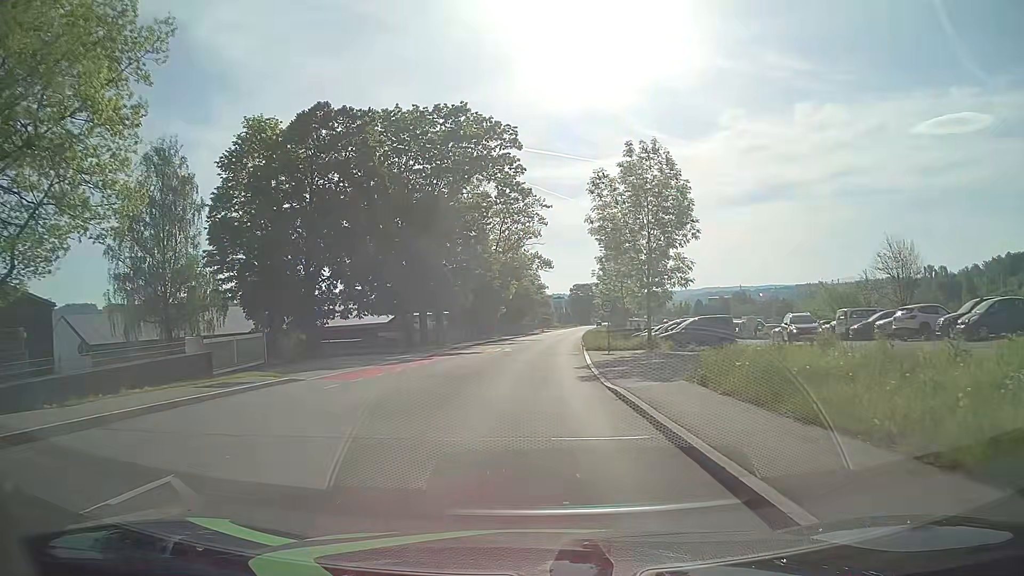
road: tertiary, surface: asphalt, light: Day
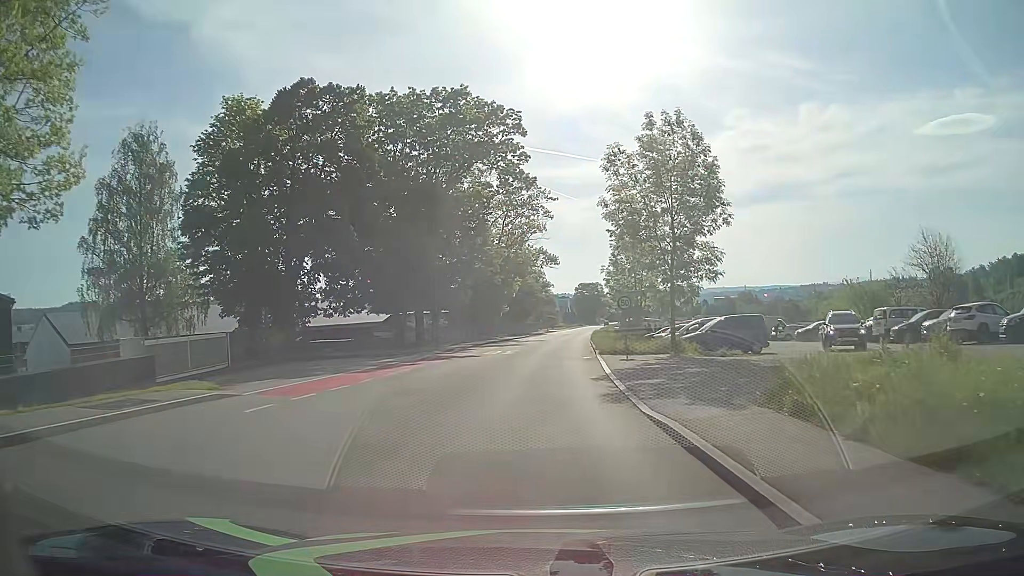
(0.0, +4.5) m; -1°
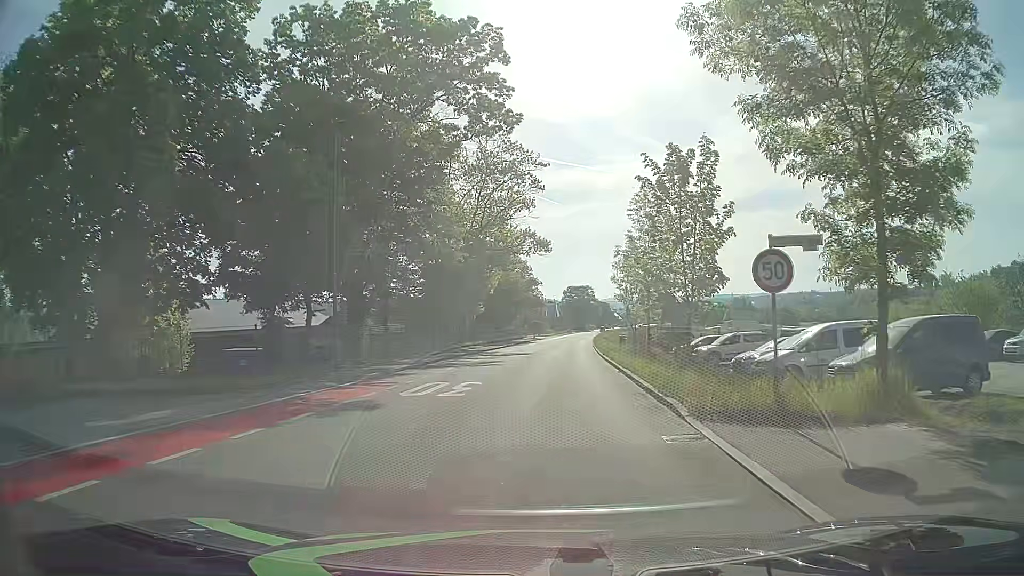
(+0.2, +17.8) m; +1°
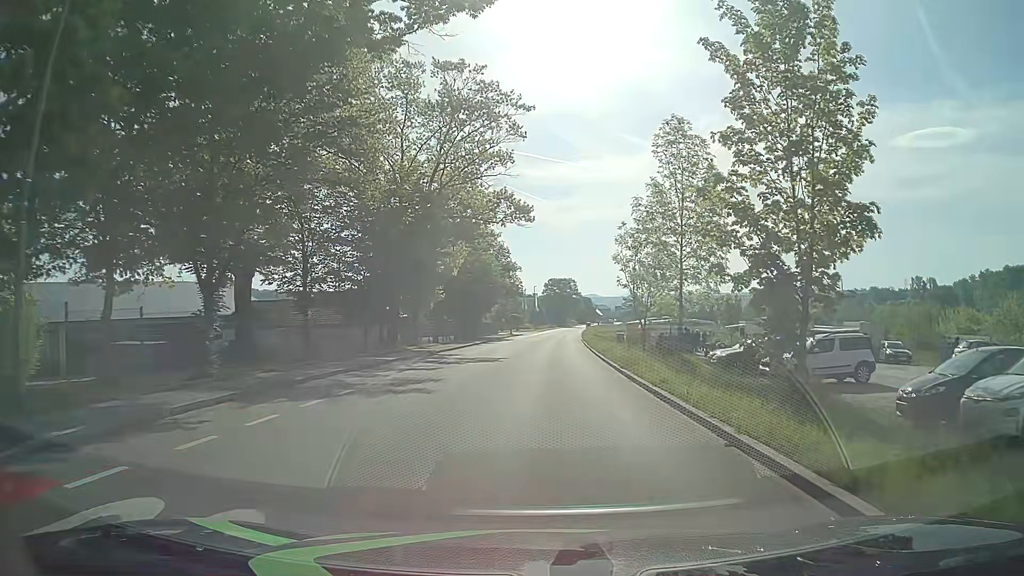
(+0.3, +13.7) m; +2°
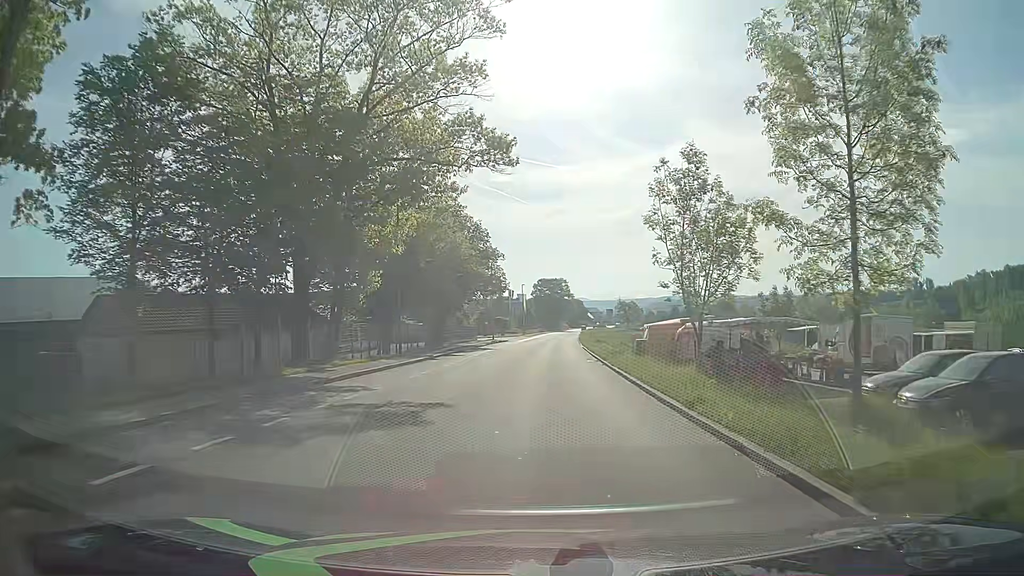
(+0.1, +16.0) m; +1°
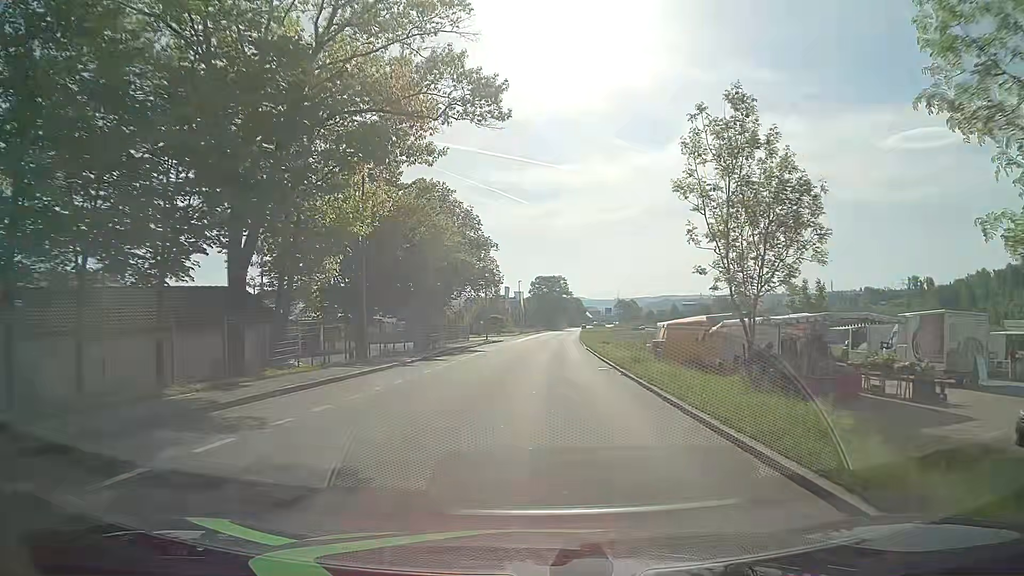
(+0.1, +6.2) m; +1°
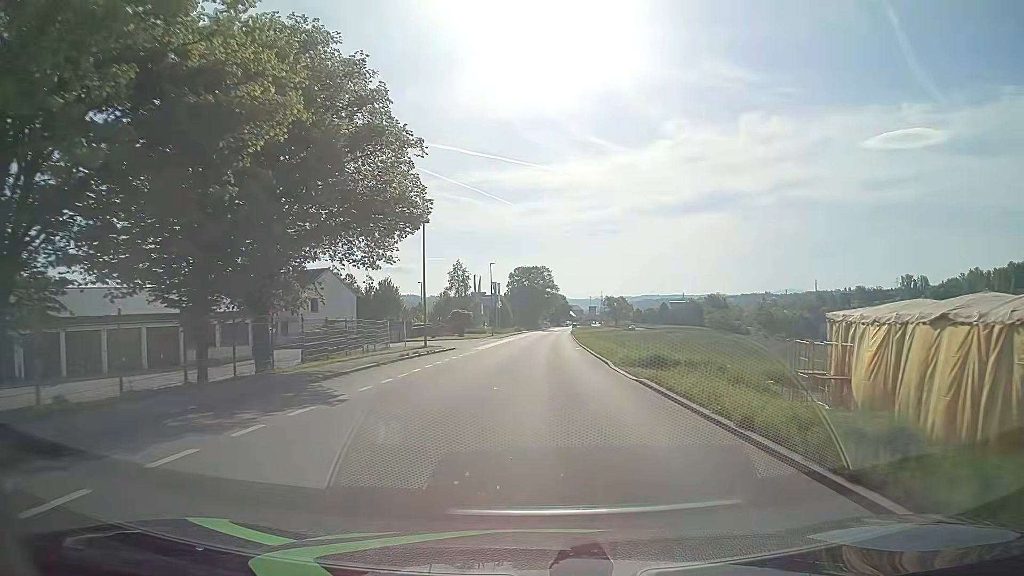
(+0.1, +27.4) m; +1°
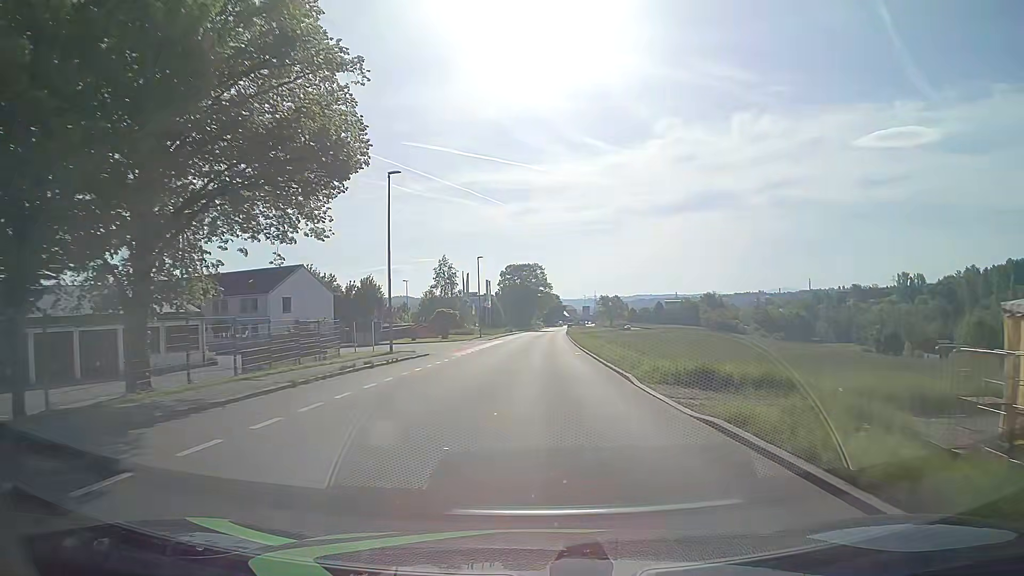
(0.0, +7.2) m; +1°
(0, +10) (0, +20) (0, +30) (0, +40) (+1, +50) (+1, +60) (+1, +70) (+1, +80) (+2, +90) (+2, +100) m
